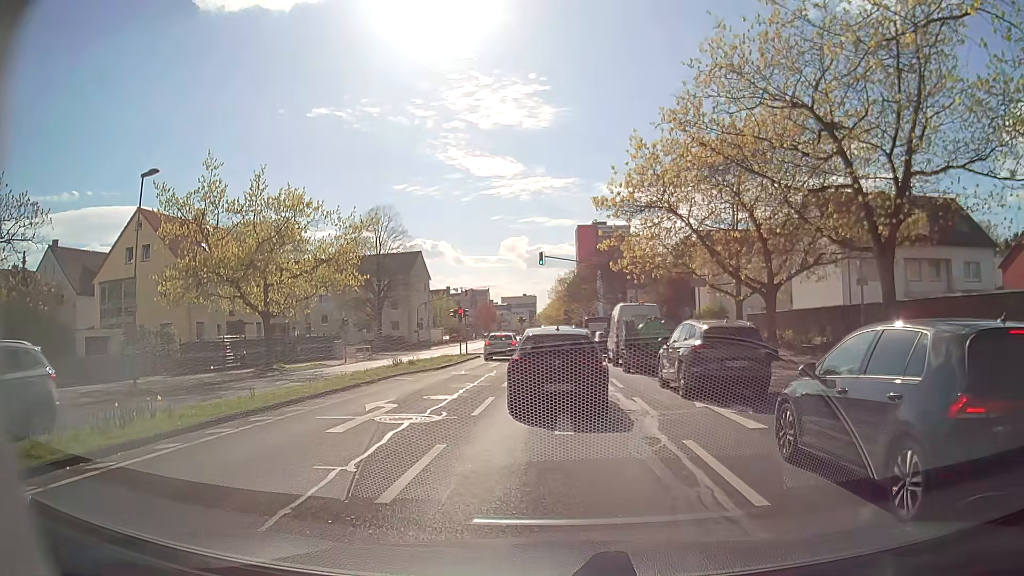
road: secondary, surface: asphalt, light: Day
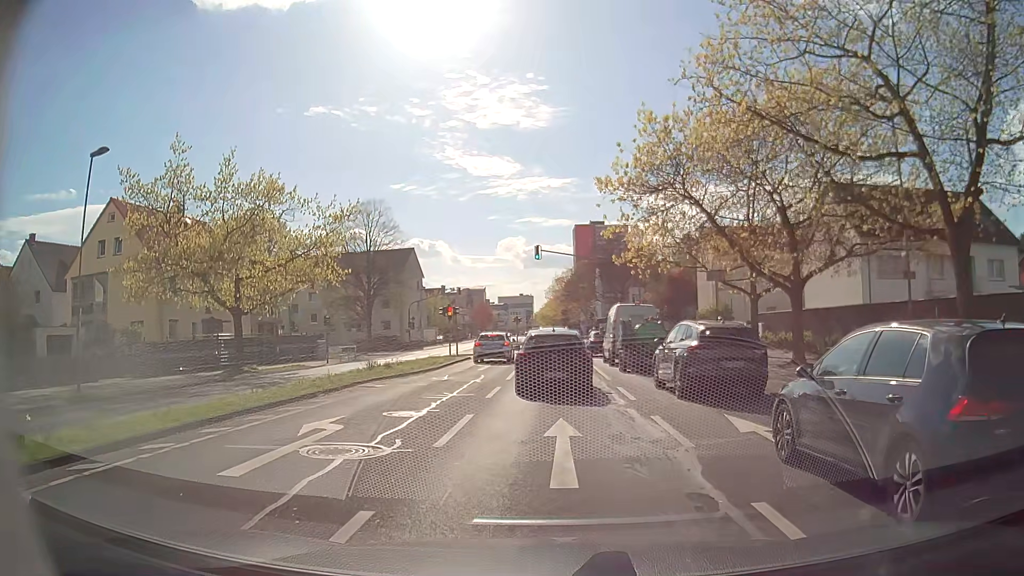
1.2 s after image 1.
(-0.2, +3.3) m; -2°
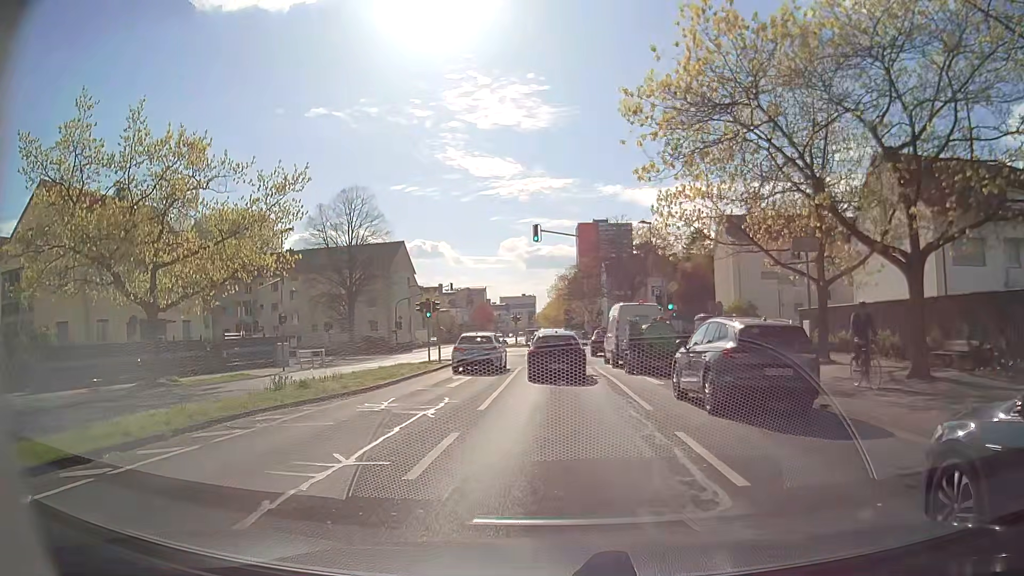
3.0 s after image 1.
(-0.1, +8.2) m; 0°
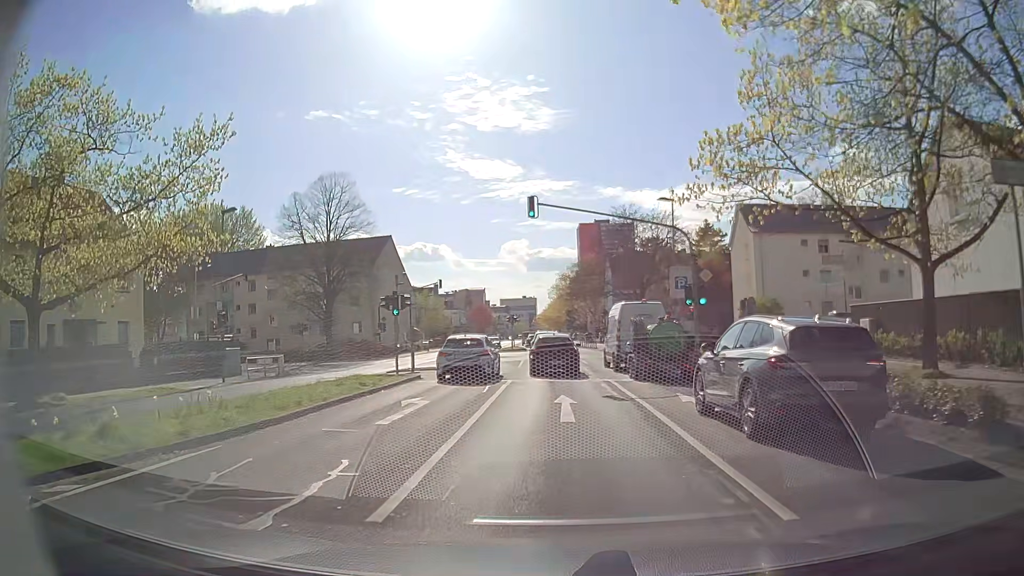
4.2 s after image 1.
(0.0, +7.4) m; 0°
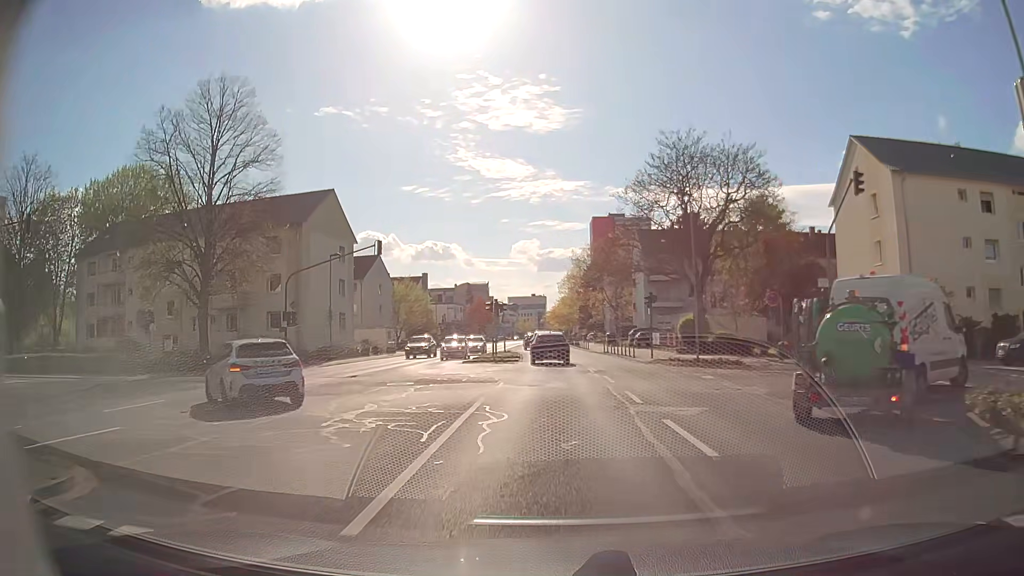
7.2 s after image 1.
(-0.5, +25.3) m; -1°
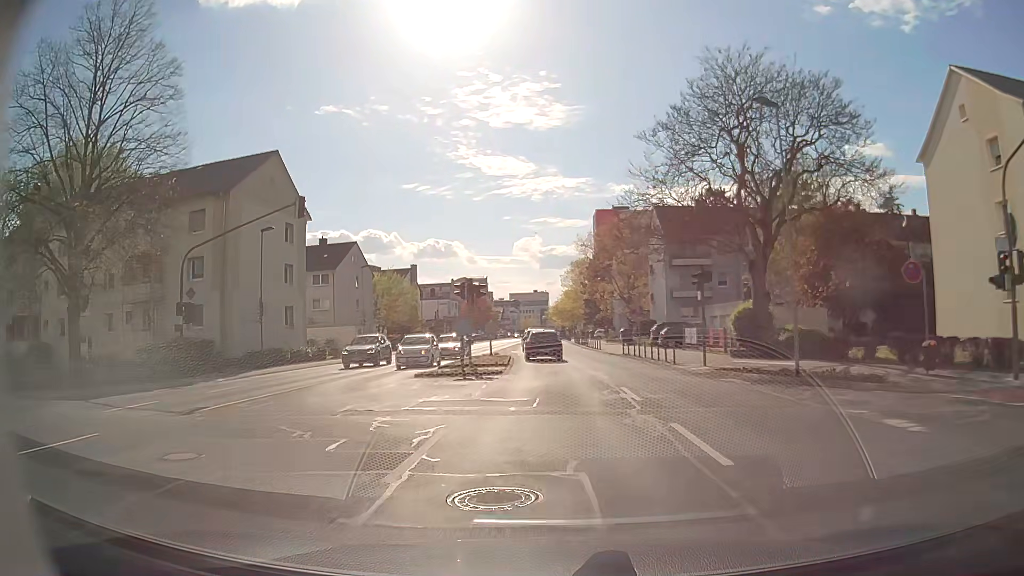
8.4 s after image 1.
(-0.1, +12.6) m; 0°
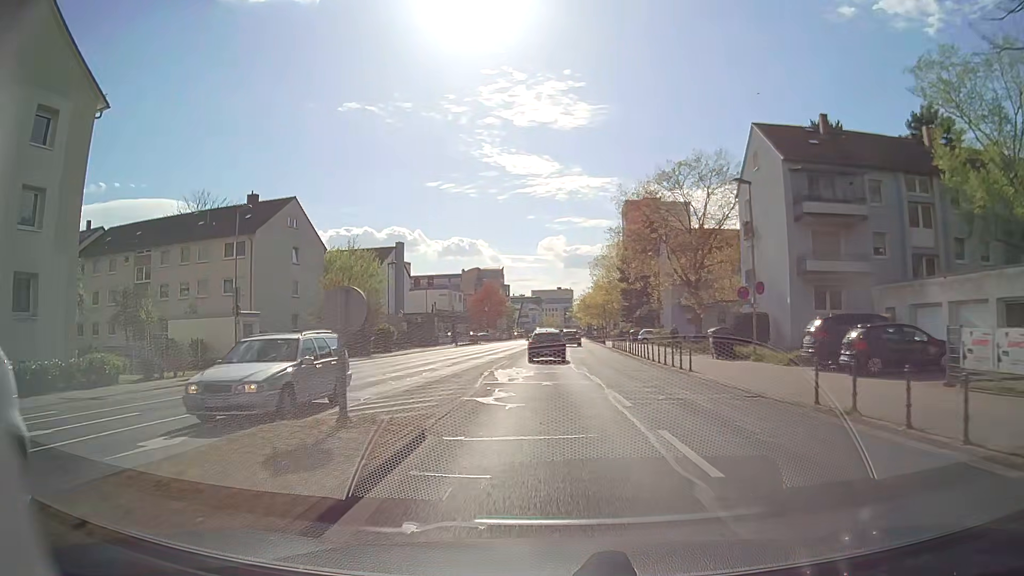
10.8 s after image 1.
(-0.5, +27.4) m; -2°
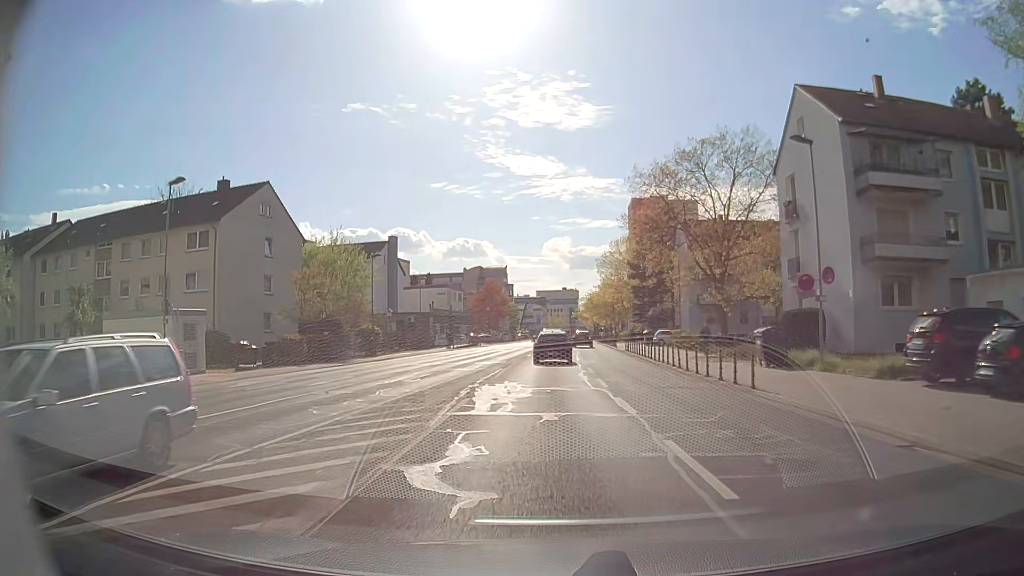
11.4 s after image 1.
(0.0, +6.8) m; -1°
(0, +10) (0, +20) (0, +30) (0, +40) (0, +50) (+1, +60) (+1, +70) (+1, +80) (+2, +90) (+2, +100) m
